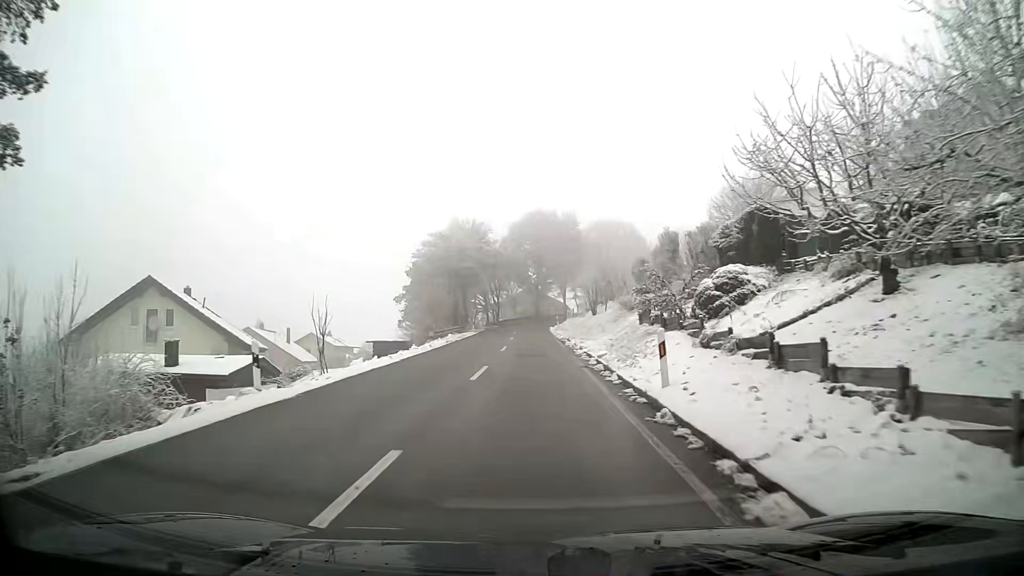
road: tertiary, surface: asphalt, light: Day
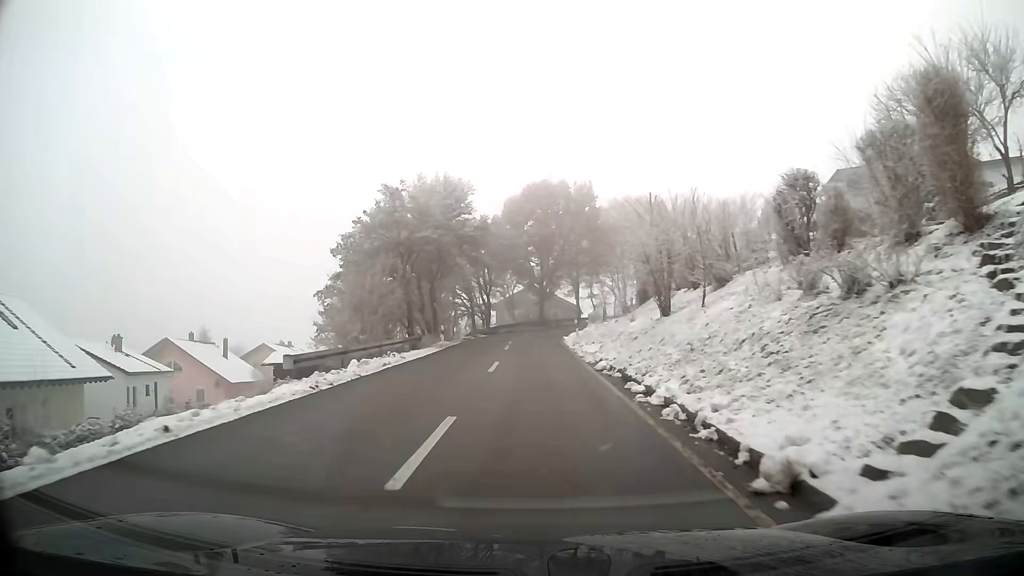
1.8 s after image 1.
(0.0, +21.7) m; 0°
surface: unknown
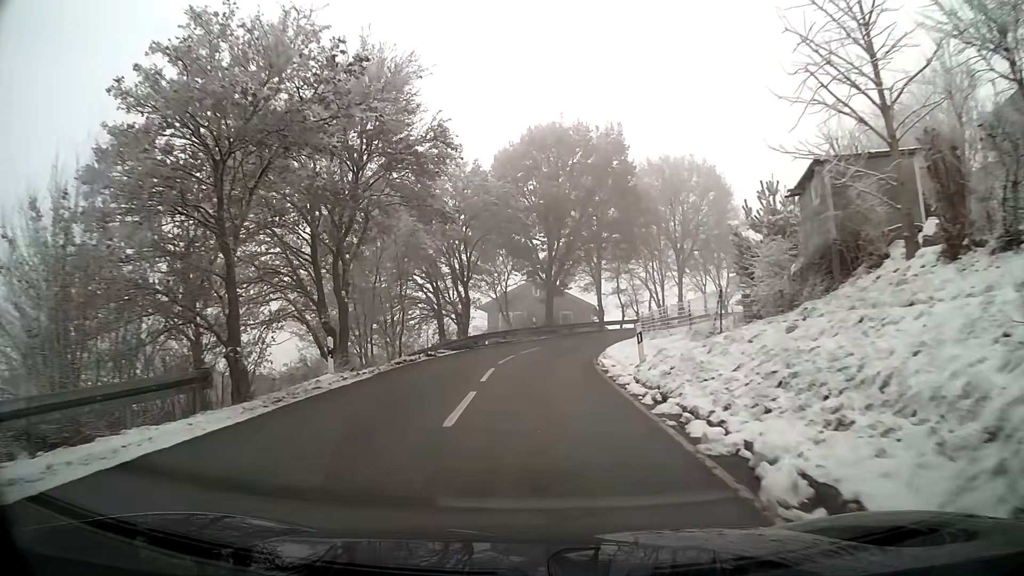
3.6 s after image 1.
(0.0, +20.8) m; 0°
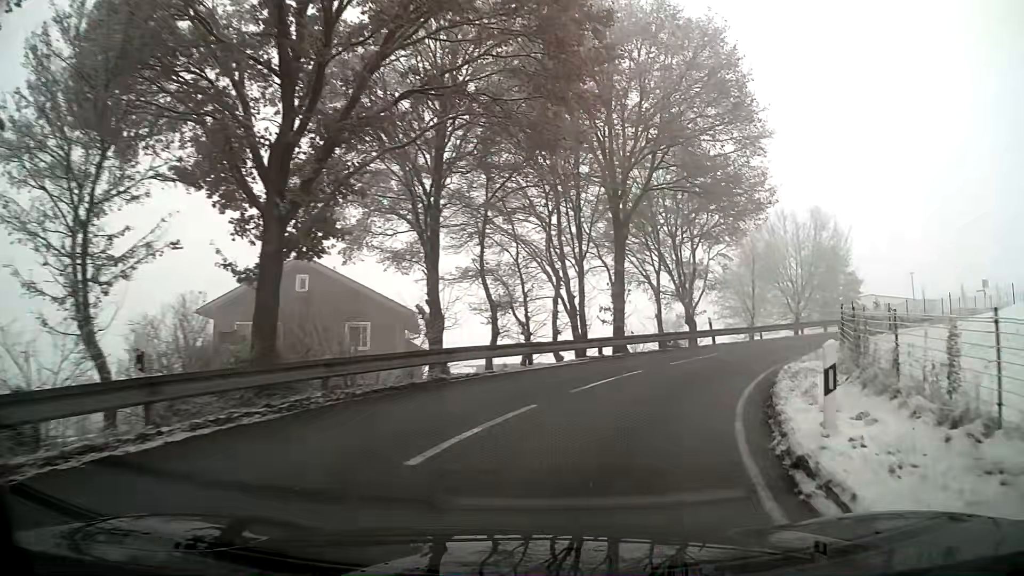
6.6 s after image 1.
(+3.2, +32.1) m; +21°
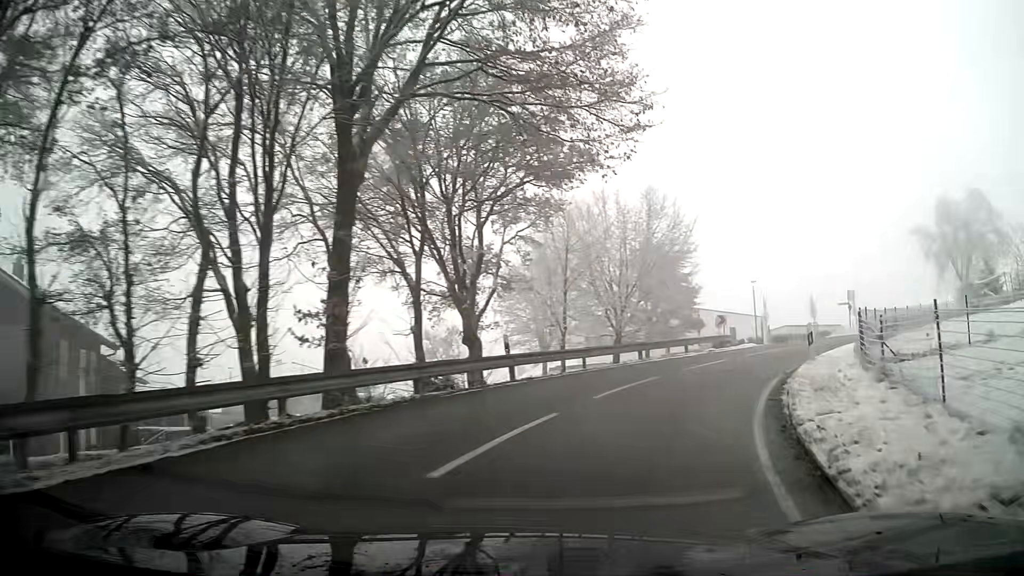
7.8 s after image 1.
(+2.0, +11.7) m; +19°
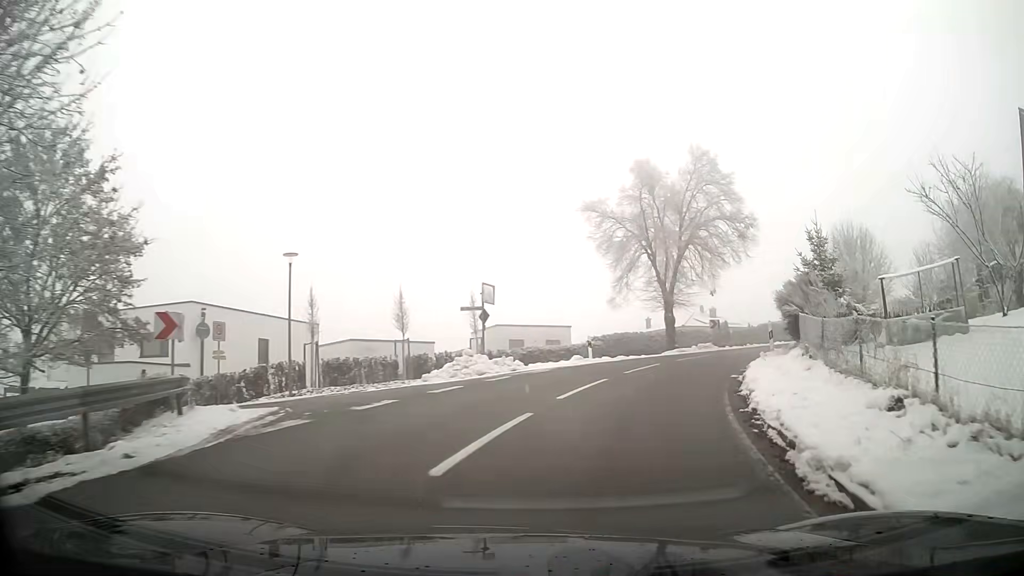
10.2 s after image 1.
(+7.9, +22.4) m; +36°
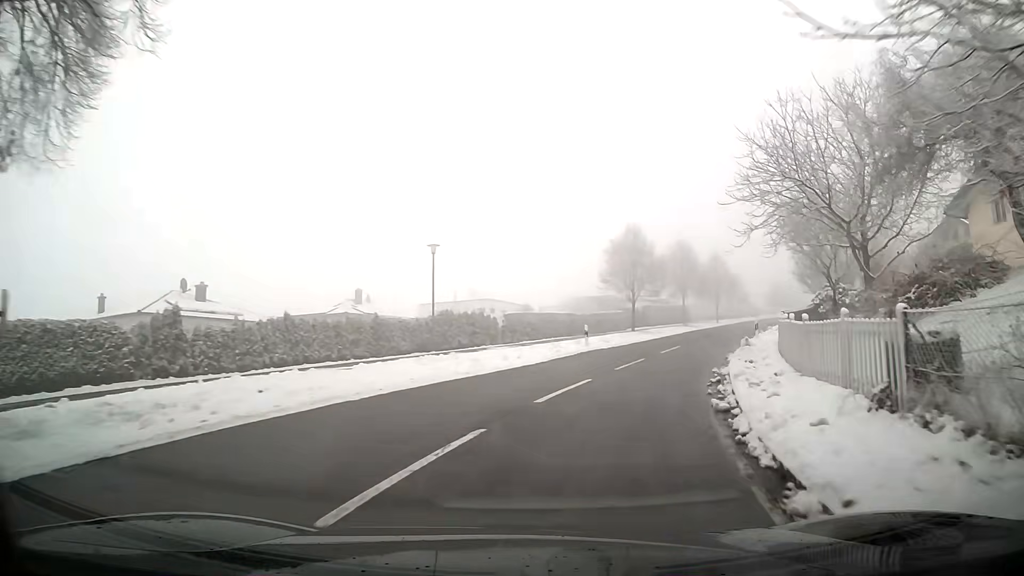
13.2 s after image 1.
(+10.6, +29.9) m; +39°
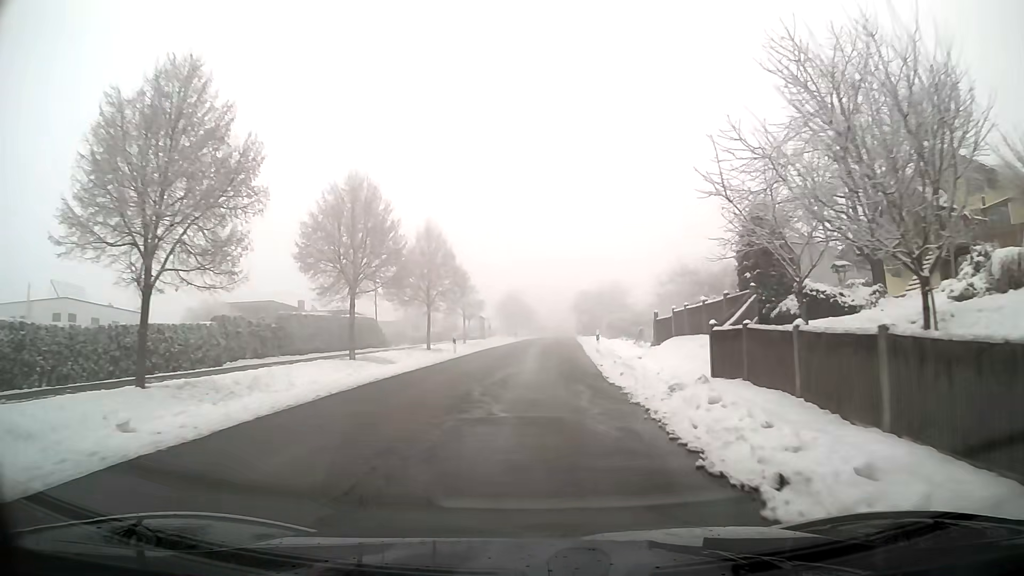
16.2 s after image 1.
(+8.2, +33.3) m; +21°
(0, +10) (0, +20) (+1, +30) (+1, +40) (+1, +50) (+2, +60) (+2, +70) (+3, +80) (+3, +90) (+4, +100) m
